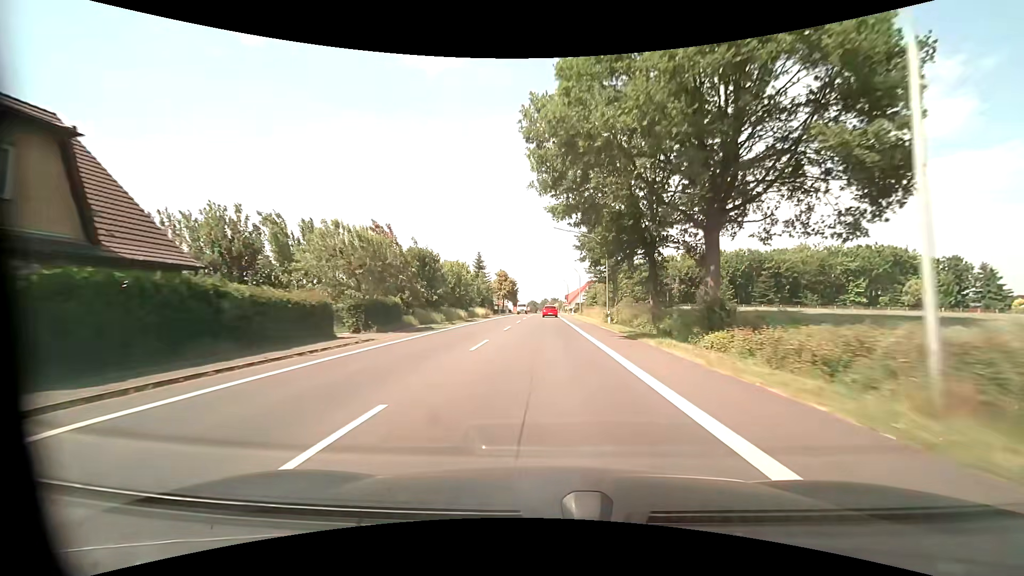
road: primary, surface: asphalt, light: Day
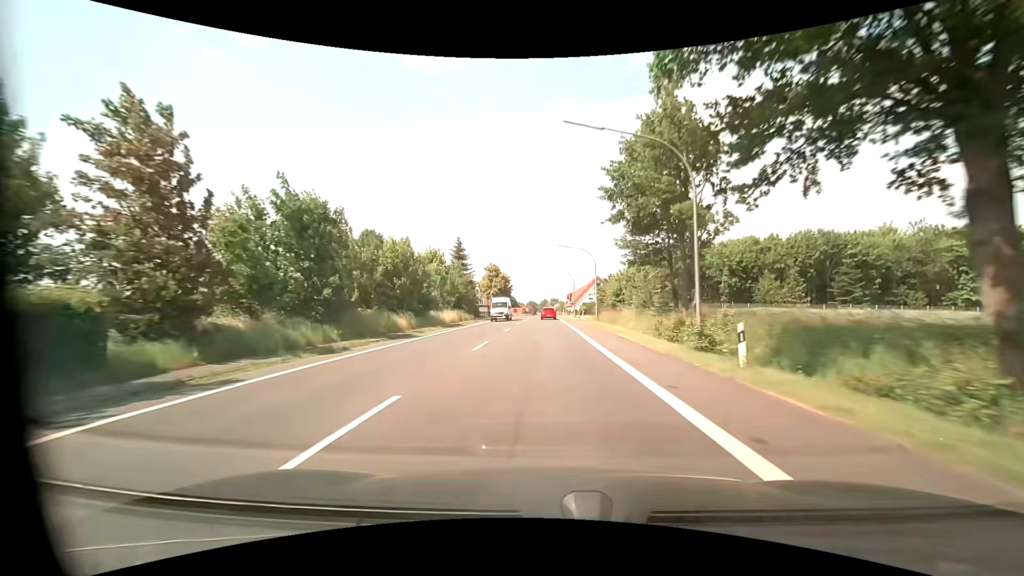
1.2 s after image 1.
(0.0, +23.3) m; 0°
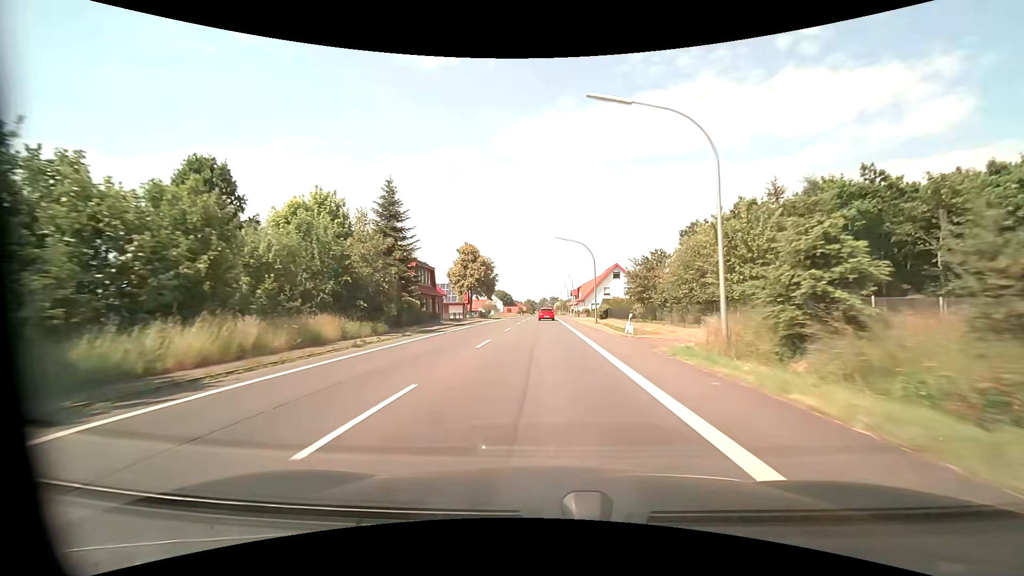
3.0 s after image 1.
(0.0, +34.8) m; 0°
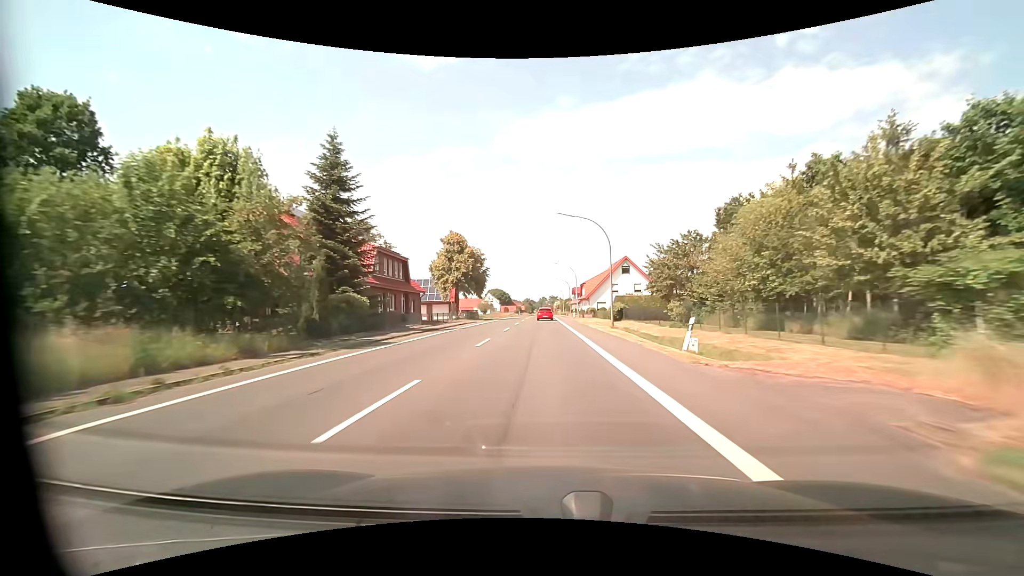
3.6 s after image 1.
(0.0, +11.6) m; 0°
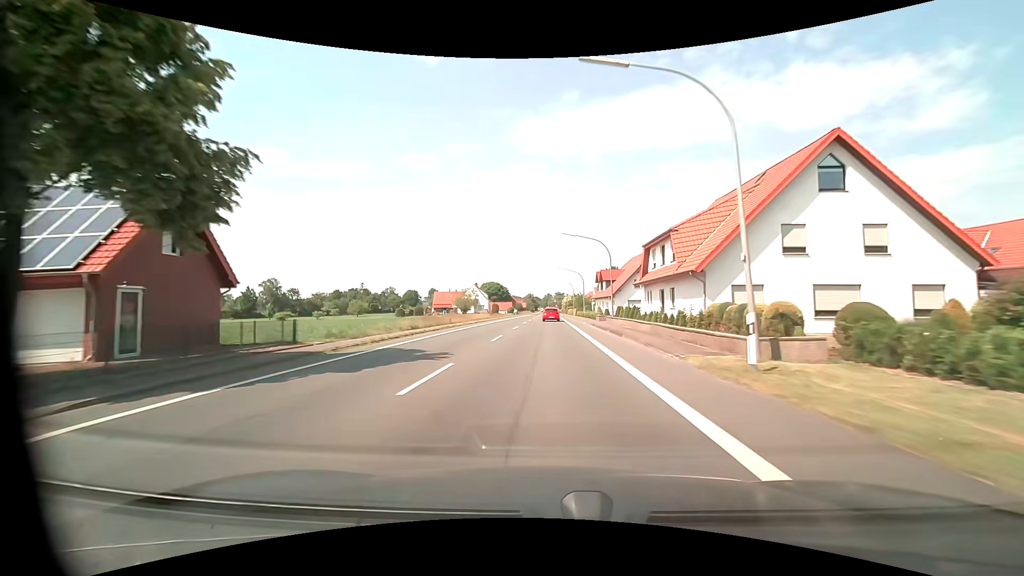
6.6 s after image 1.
(-0.2, +57.7) m; -1°
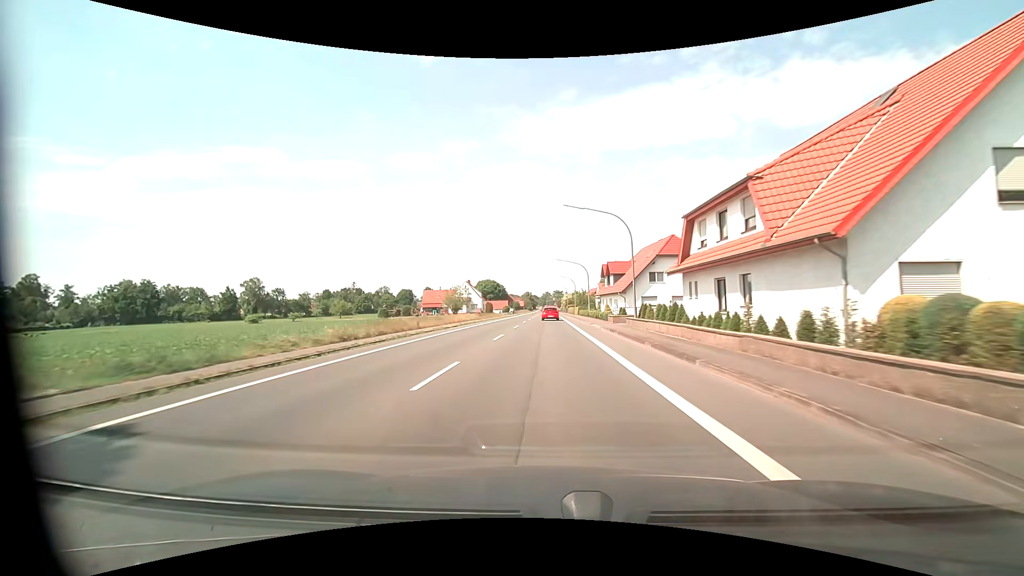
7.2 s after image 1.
(0.0, +11.5) m; 0°
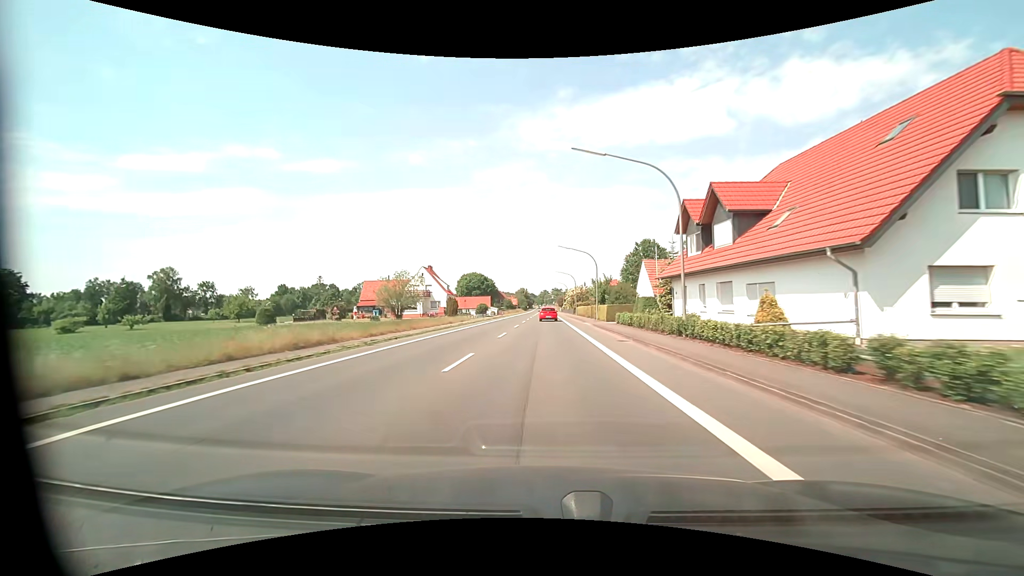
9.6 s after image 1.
(+0.1, +45.7) m; 0°
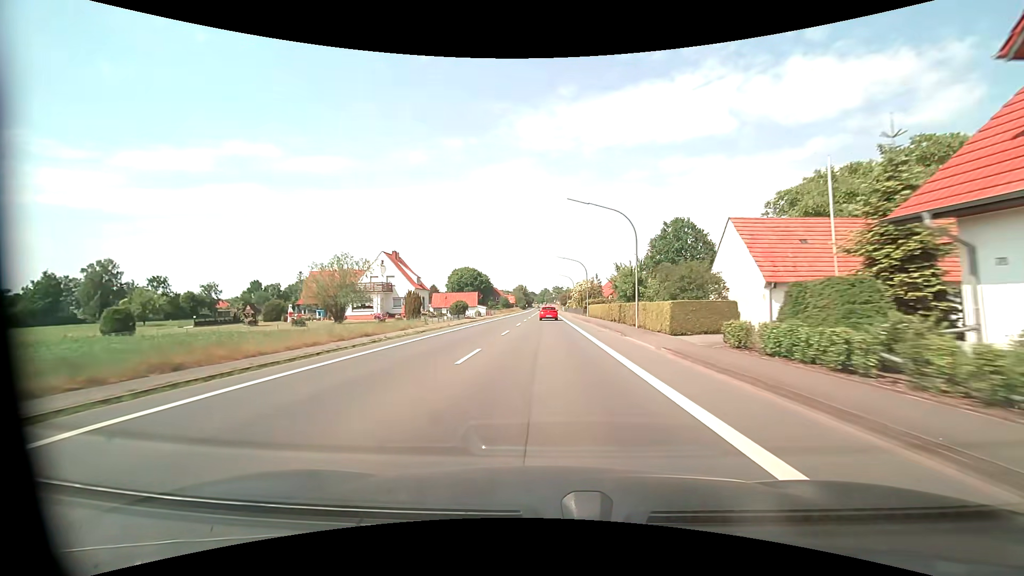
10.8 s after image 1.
(0.0, +22.8) m; 0°
